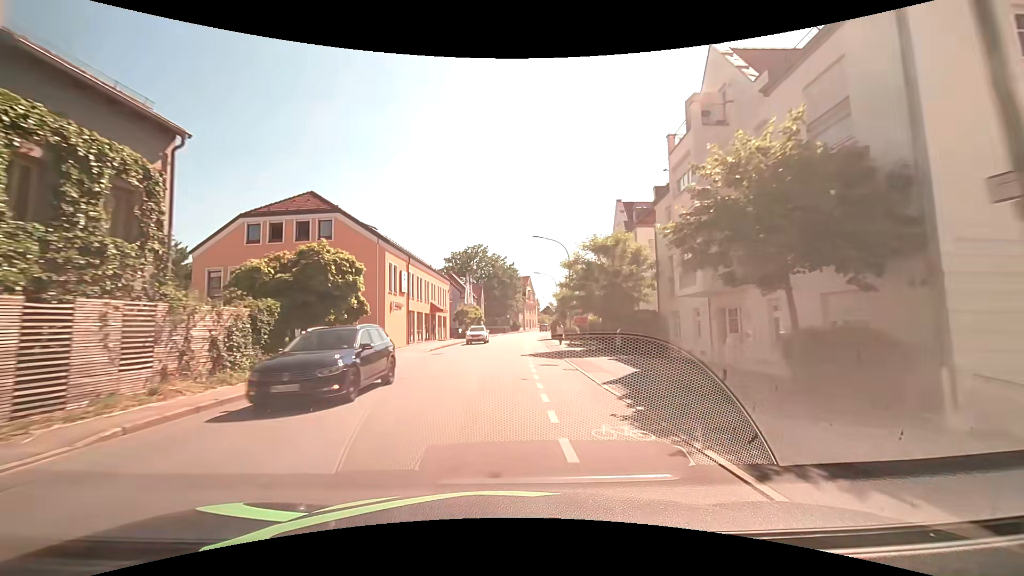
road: tertiary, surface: asphalt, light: Day
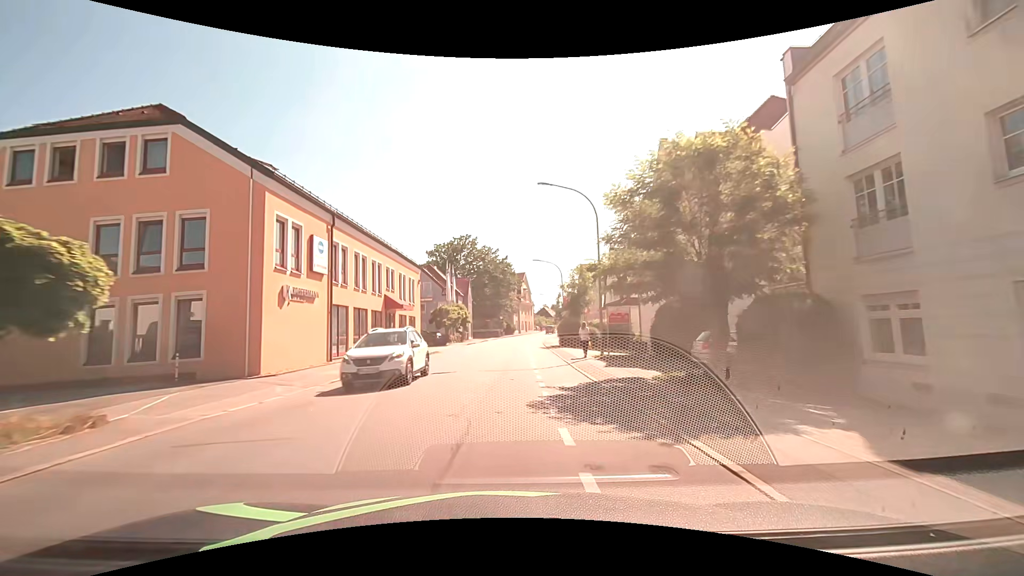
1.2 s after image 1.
(+0.1, +15.5) m; 0°
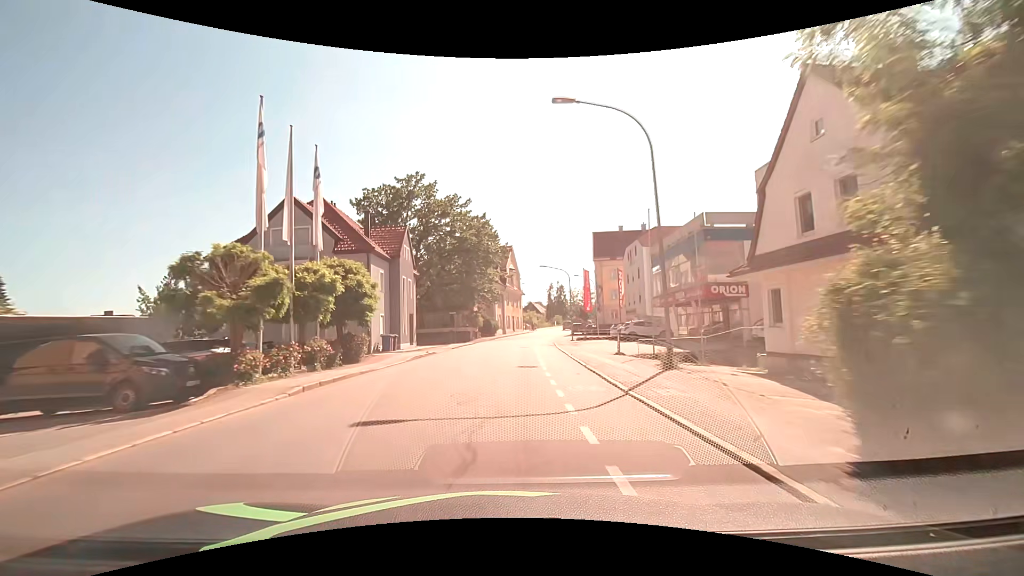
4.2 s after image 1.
(+0.8, +38.3) m; +2°
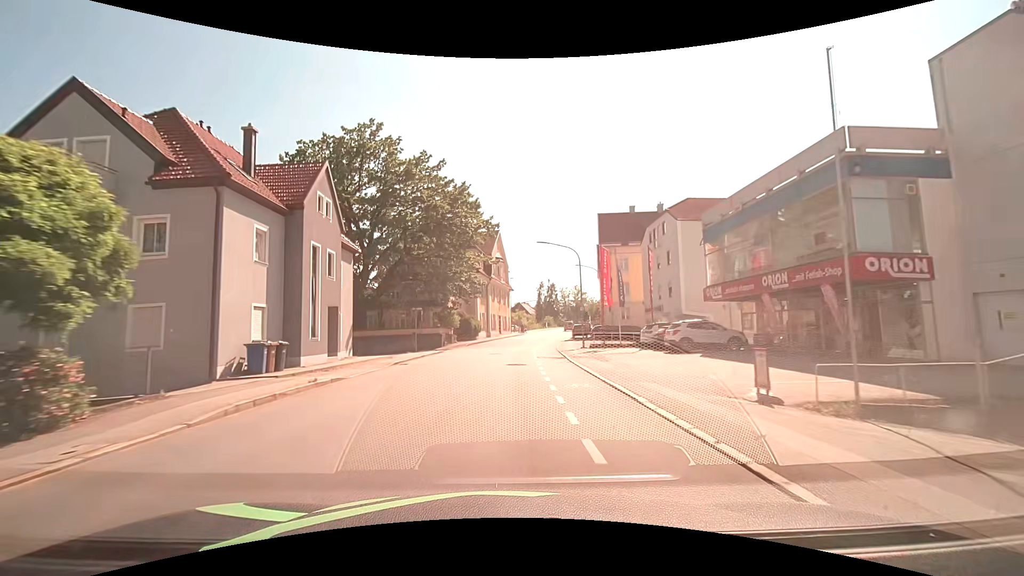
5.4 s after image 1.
(+0.3, +15.0) m; +2°
(0, +10) (0, +20) (+1, +30) (+2, +40) (+3, +50) (+4, +60) (+6, +70) (+7, +79) (+9, +89) (+11, +99) m
